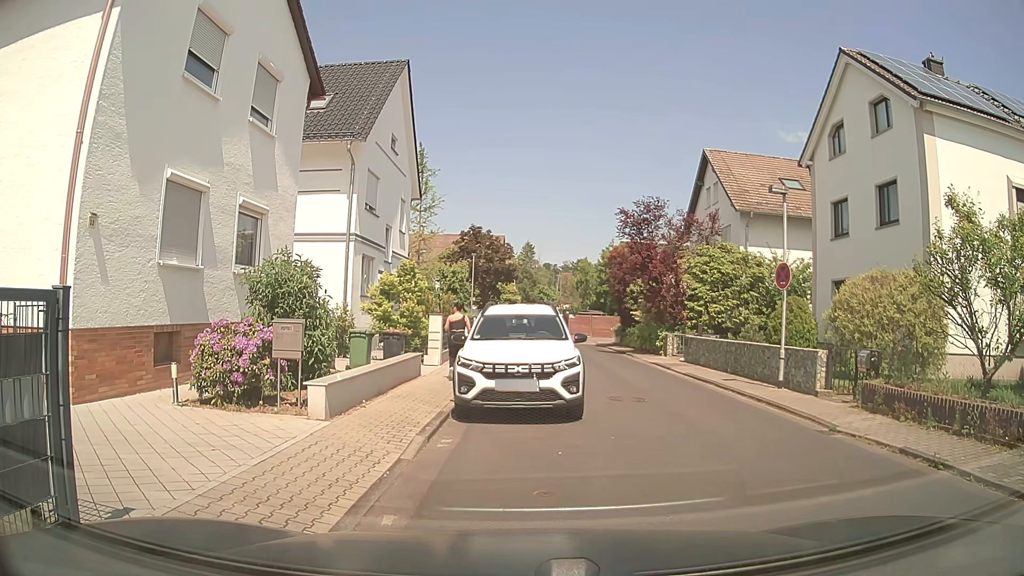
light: Day
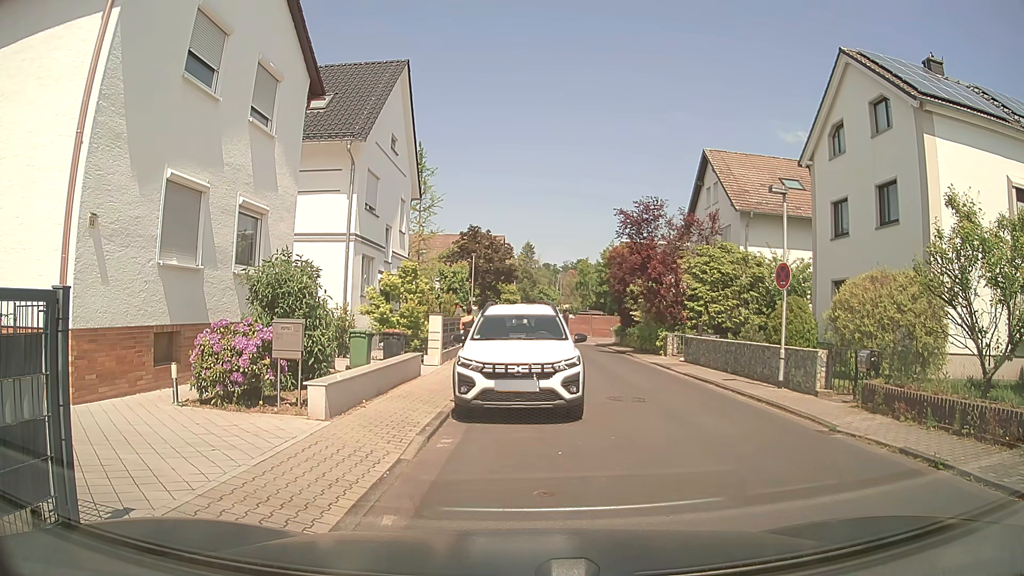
(0.0, 0.0) m; 0°
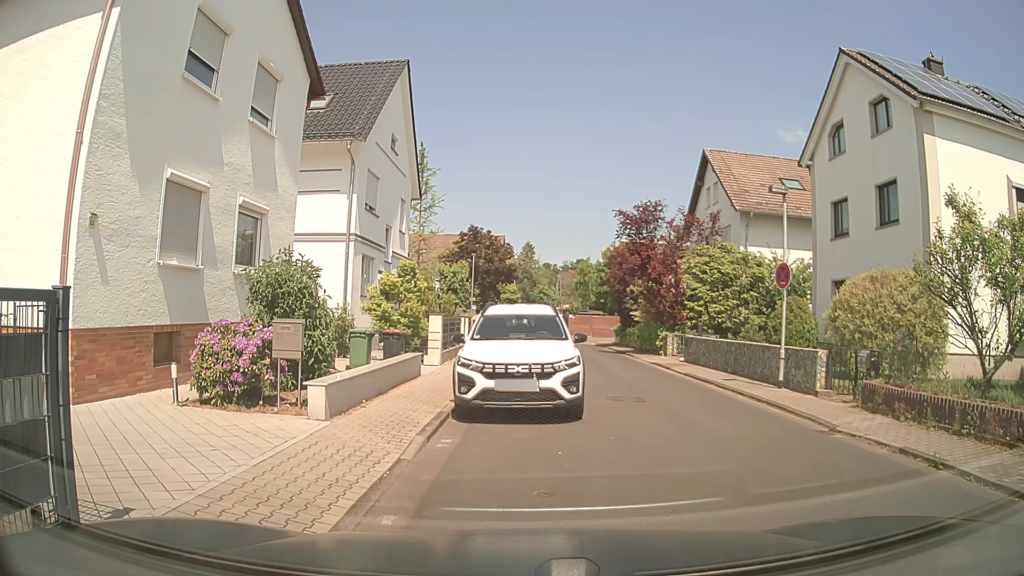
(0.0, 0.0) m; 0°
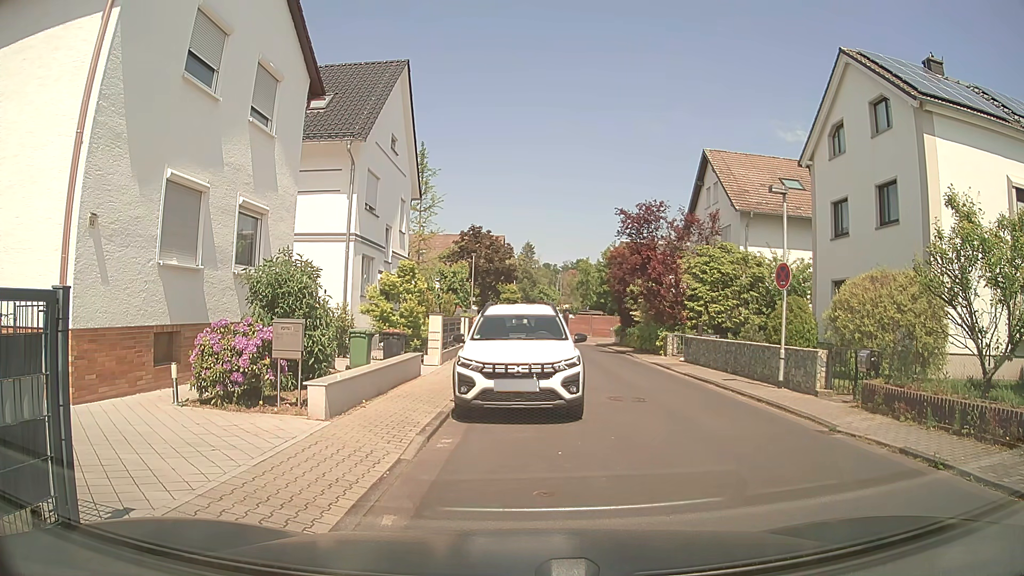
(0.0, 0.0) m; 0°
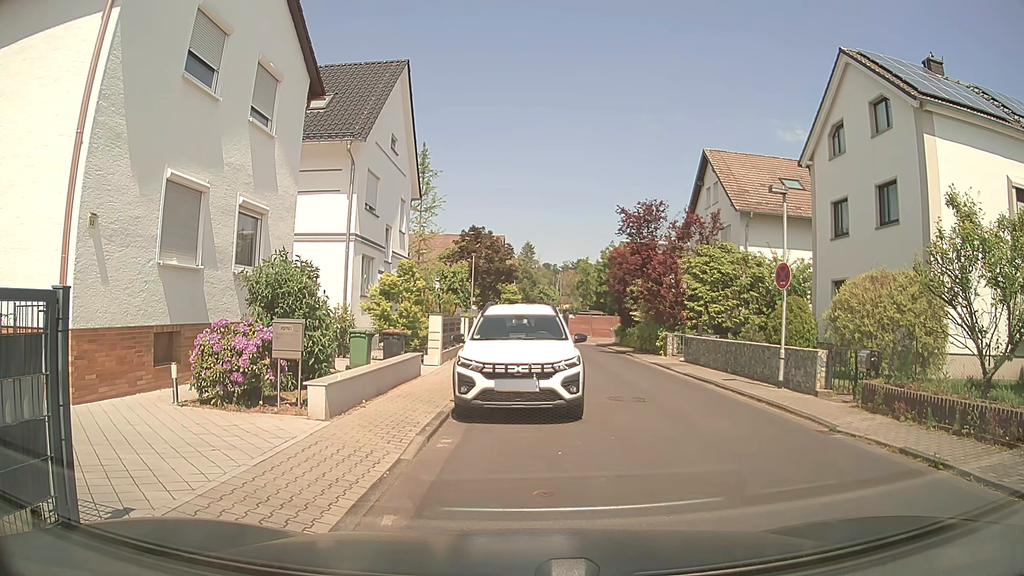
(0.0, 0.0) m; 0°
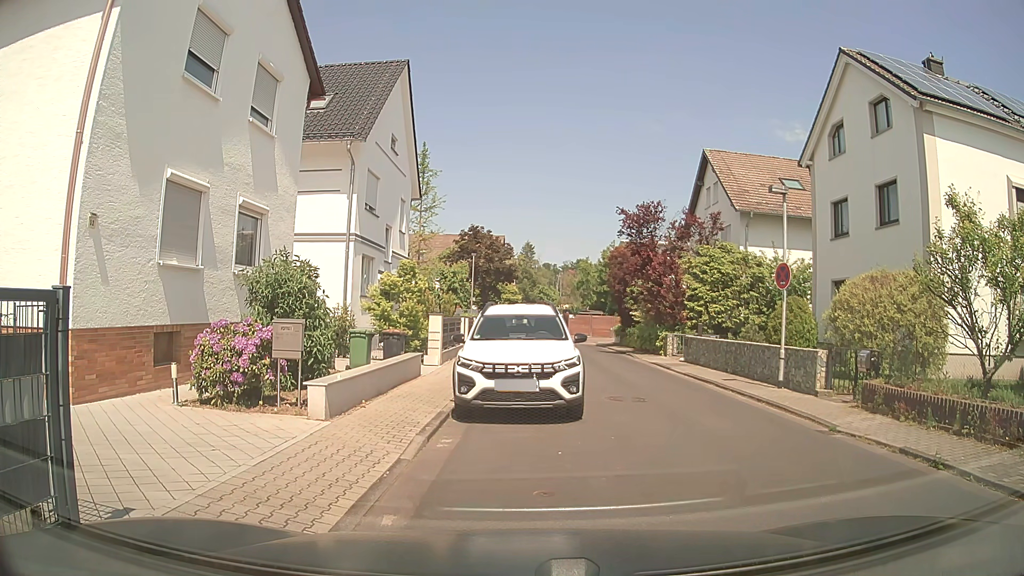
(0.0, 0.0) m; 0°
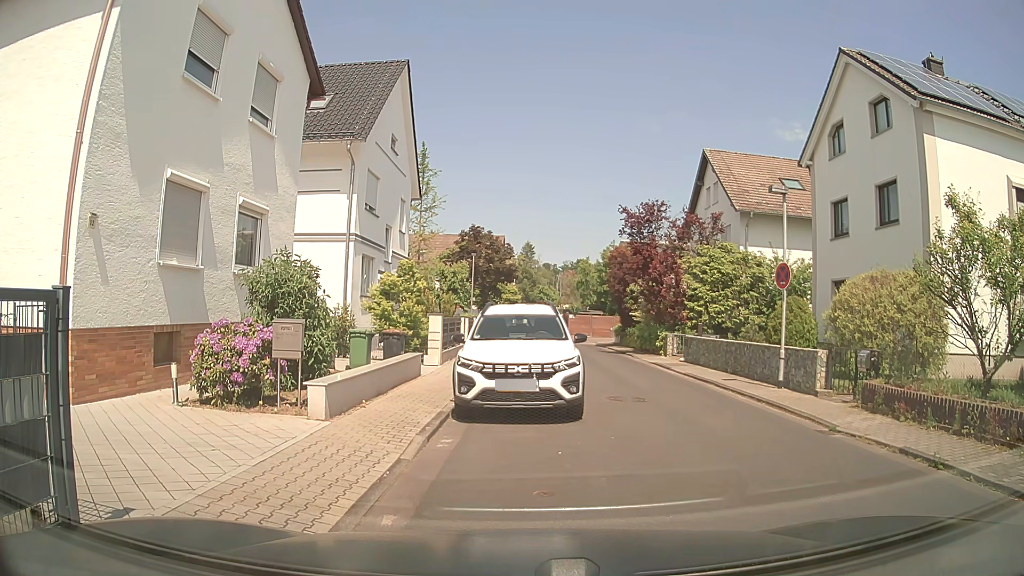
(0.0, 0.0) m; 0°
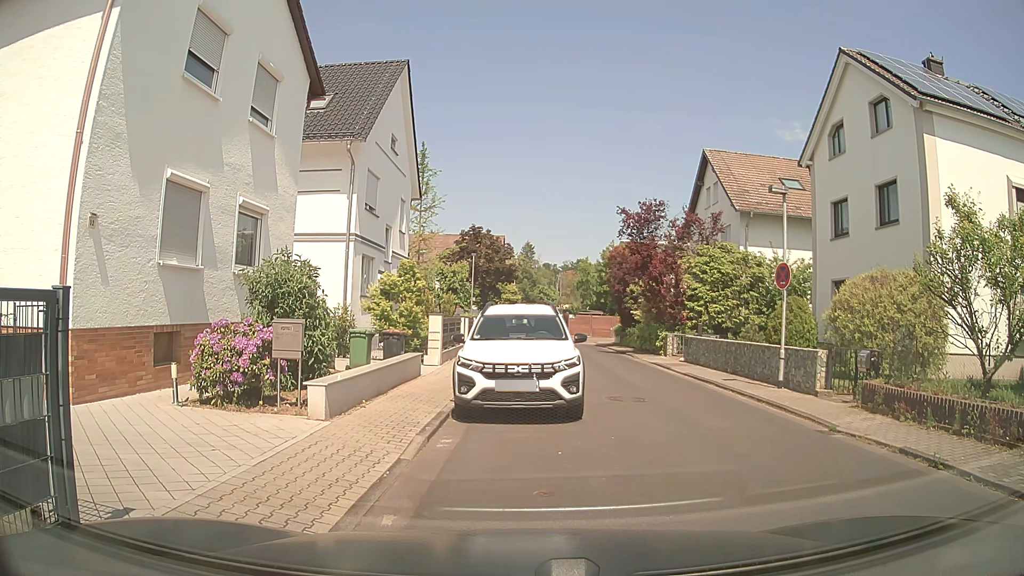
(0.0, 0.0) m; 0°
